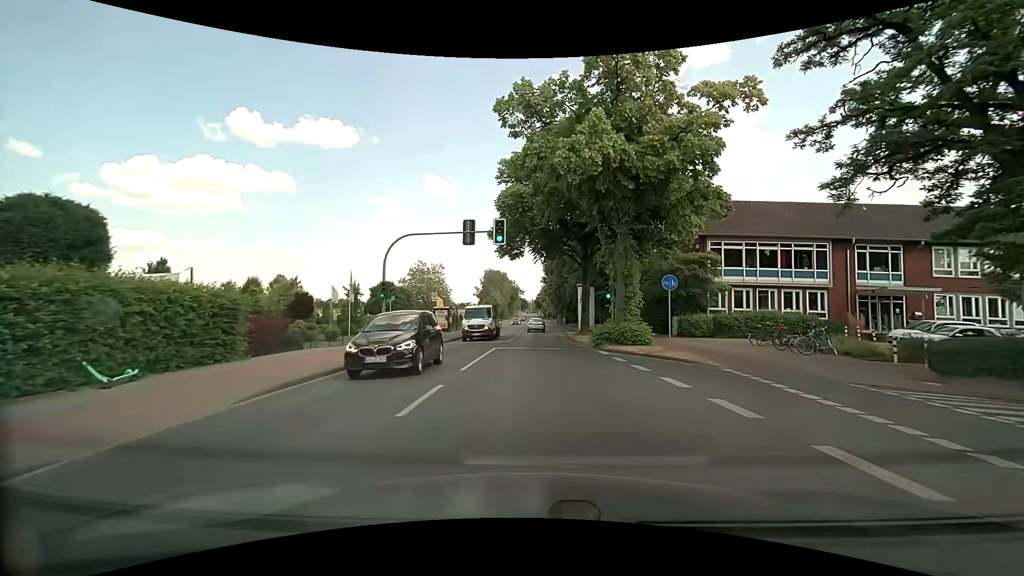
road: secondary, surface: asphalt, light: Day
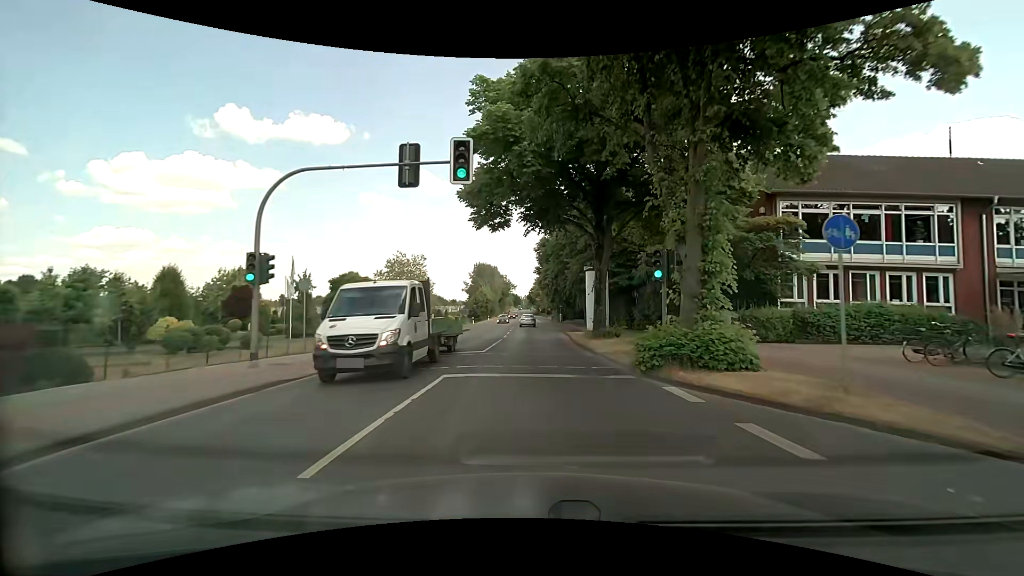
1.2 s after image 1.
(0.0, +11.4) m; +1°
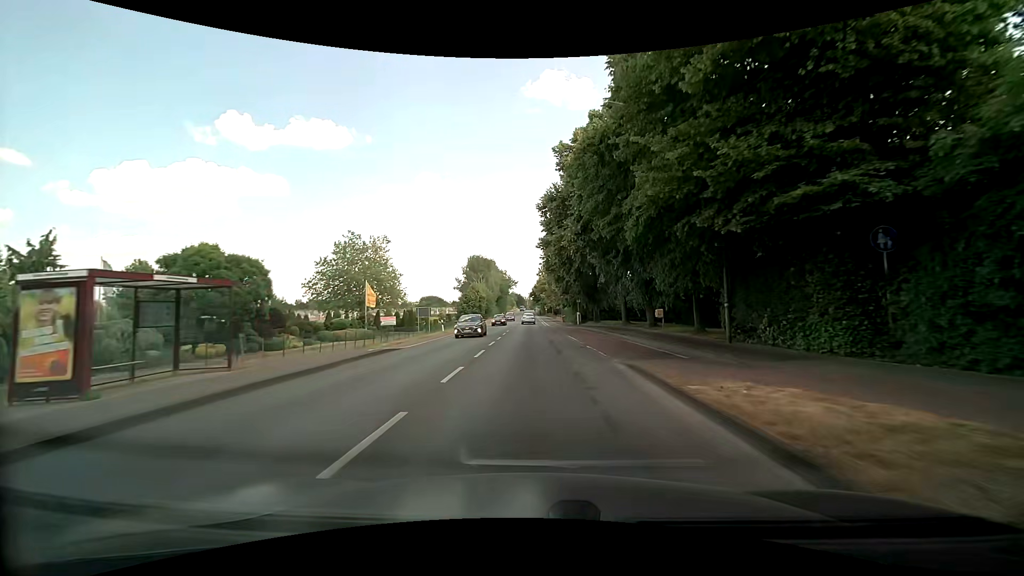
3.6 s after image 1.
(-0.1, +27.4) m; -1°
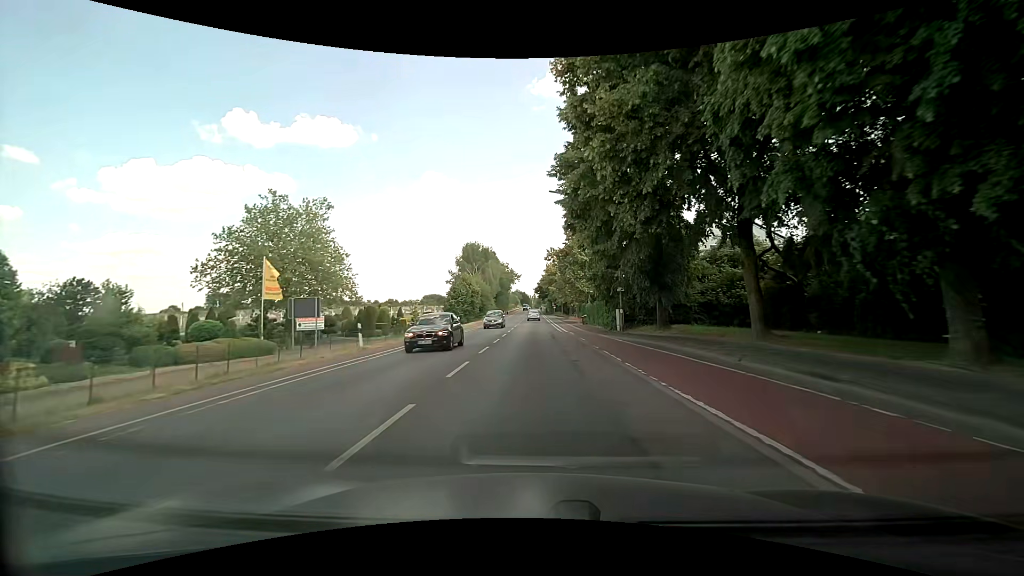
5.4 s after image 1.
(0.0, +23.3) m; +1°
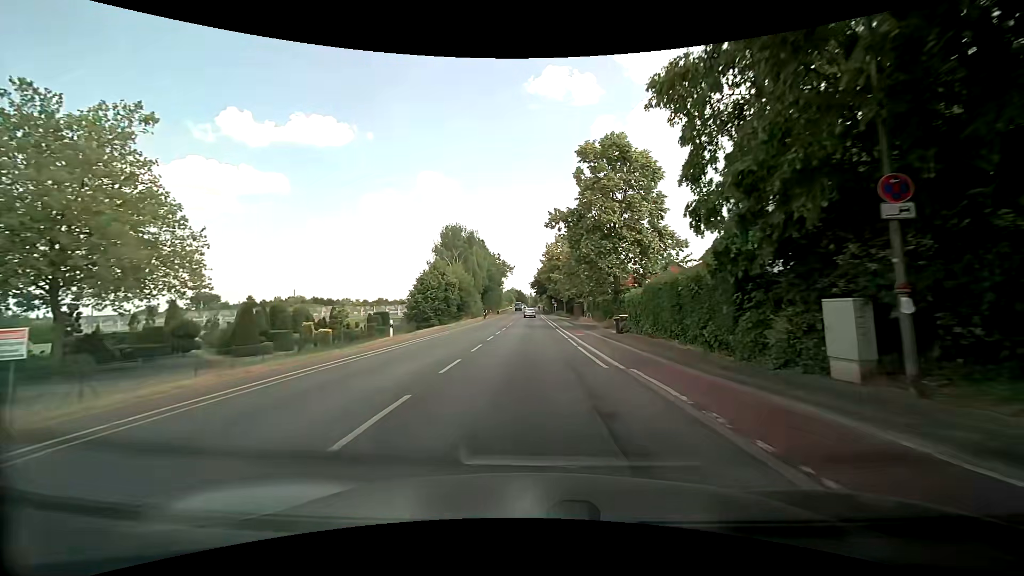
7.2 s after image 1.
(-0.3, +23.5) m; -1°
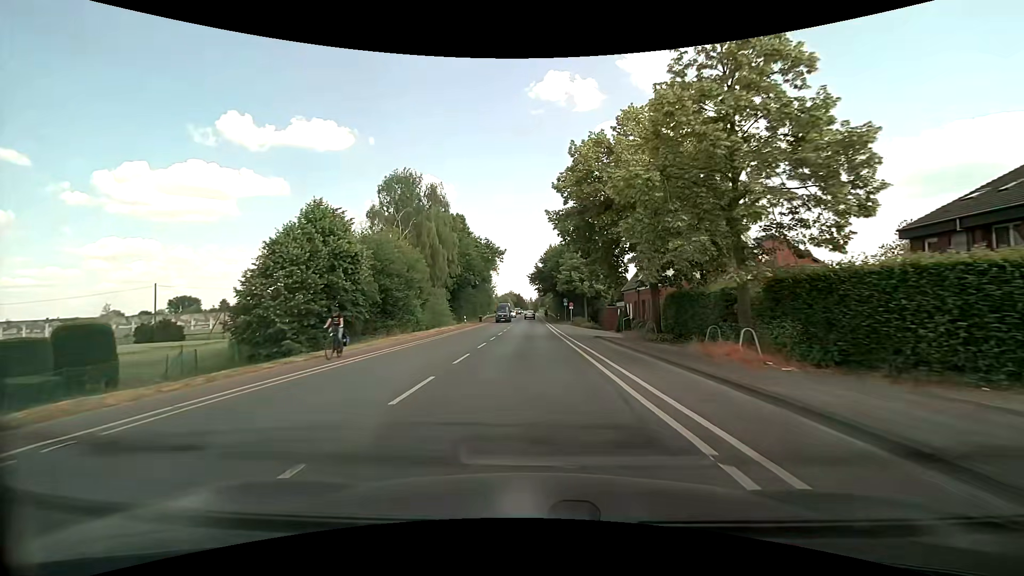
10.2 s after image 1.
(-0.1, +38.8) m; 0°
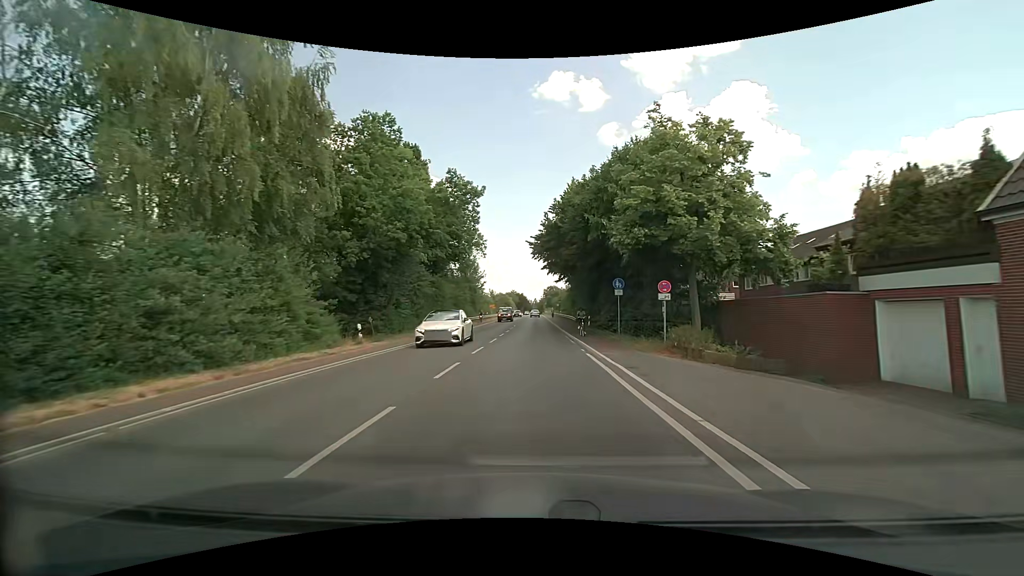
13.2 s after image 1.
(+0.1, +39.1) m; 0°
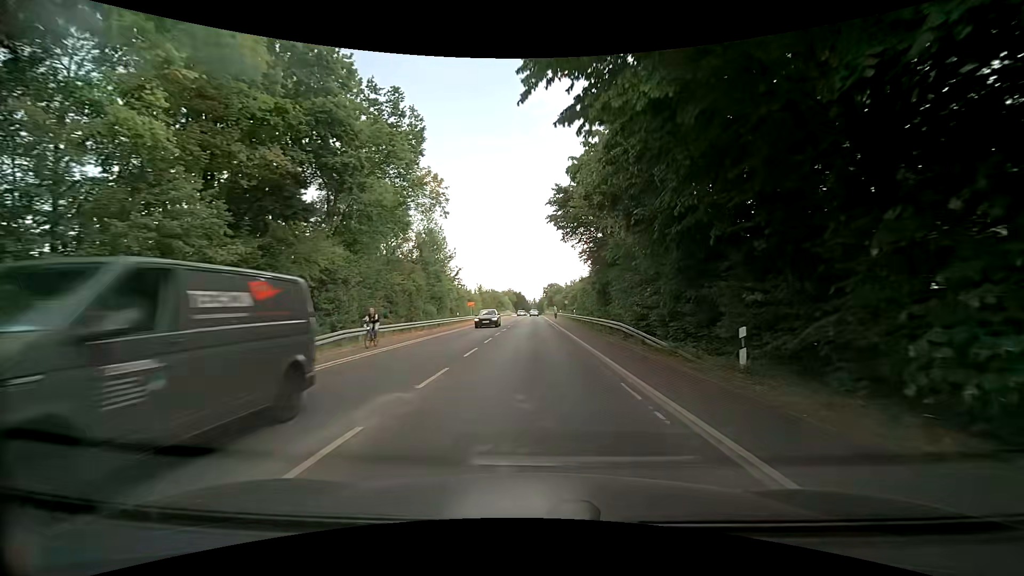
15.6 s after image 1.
(+0.2, +31.0) m; 0°
(0, +10) (0, +20) (0, +30) (0, +40) (0, +50) (0, +60) (0, +70) (0, +80) (0, +90) (0, +100) m
